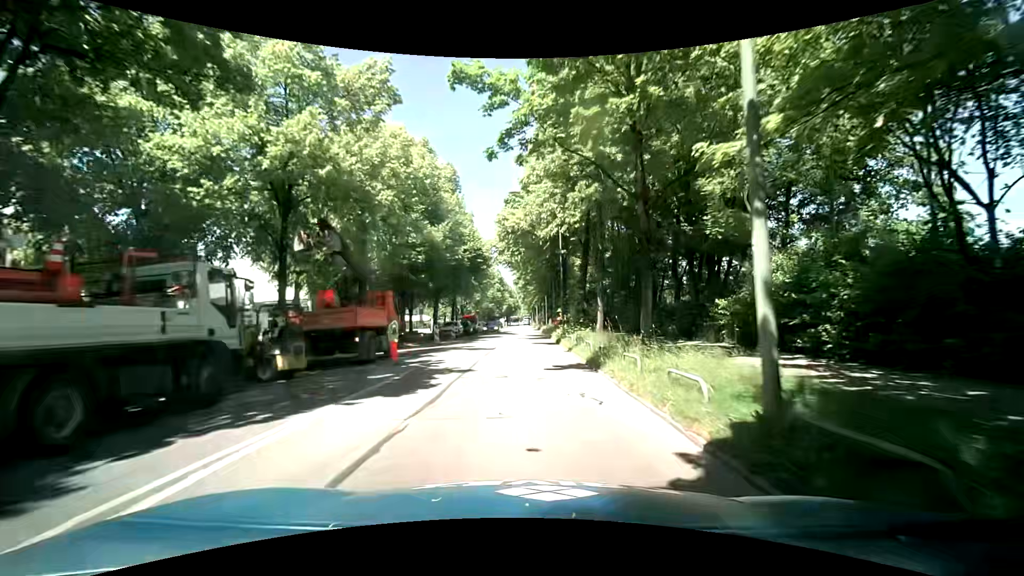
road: secondary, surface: asphalt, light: Day
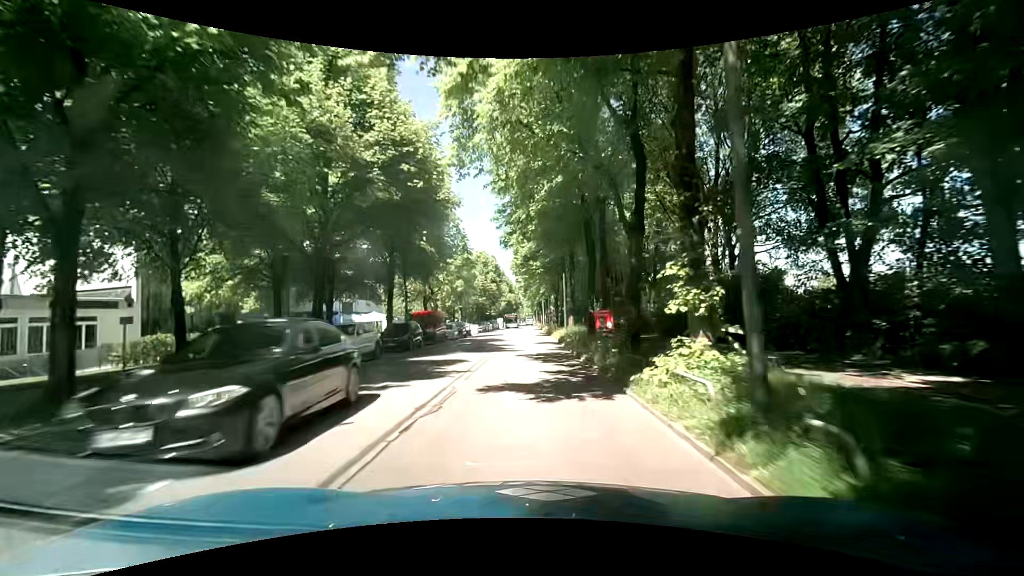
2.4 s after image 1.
(+0.3, +29.3) m; 0°
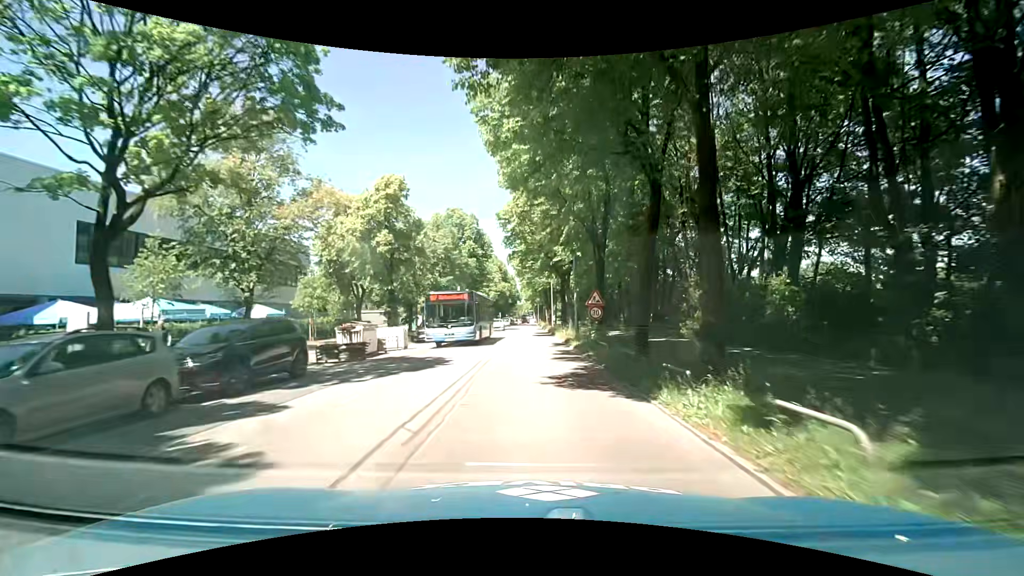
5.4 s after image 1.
(-0.2, +36.3) m; 0°
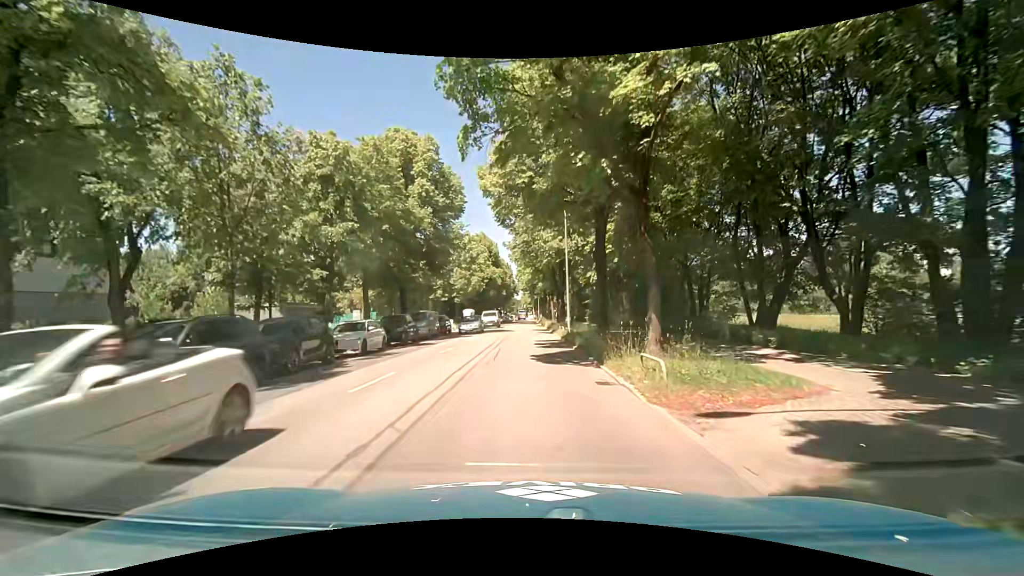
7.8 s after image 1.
(+0.2, +26.0) m; 0°
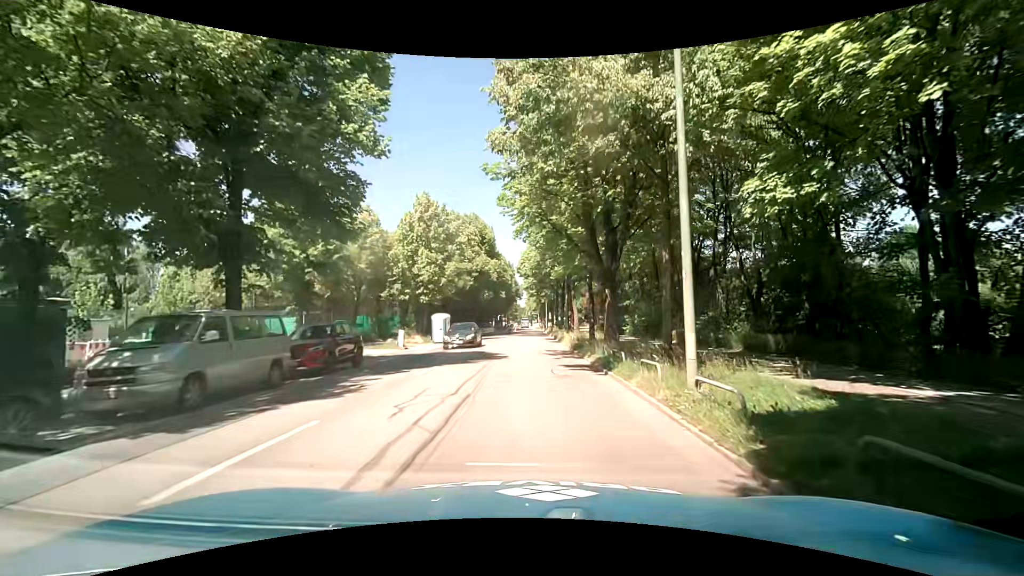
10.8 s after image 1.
(-0.2, +22.9) m; 0°
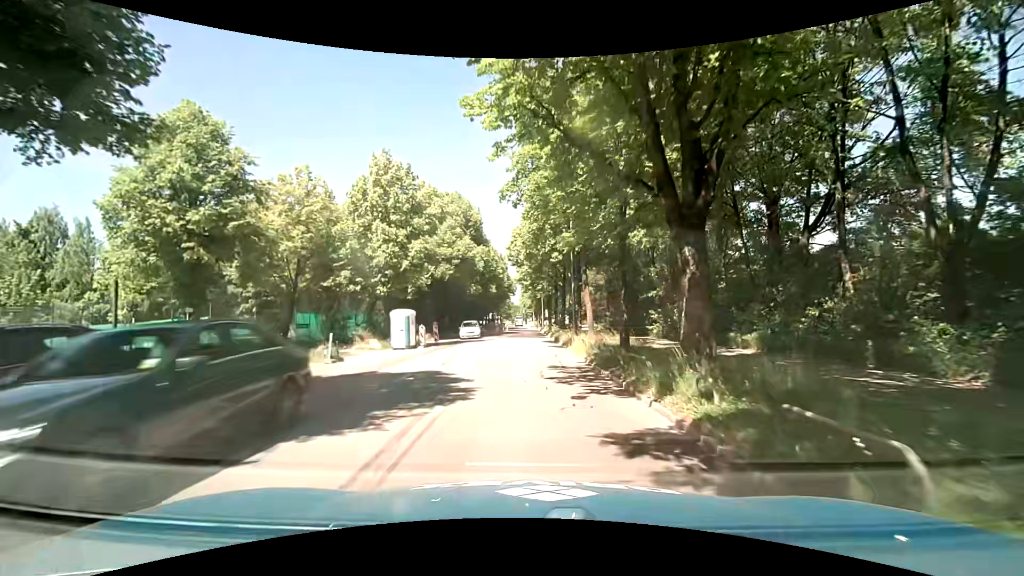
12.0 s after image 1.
(0.0, +10.6) m; 0°
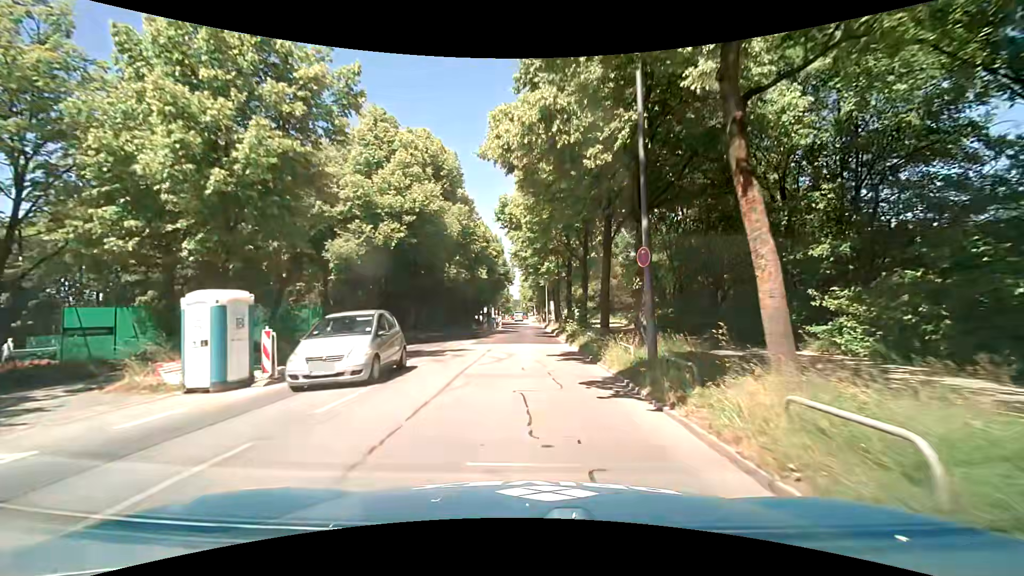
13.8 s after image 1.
(0.0, +17.6) m; 0°
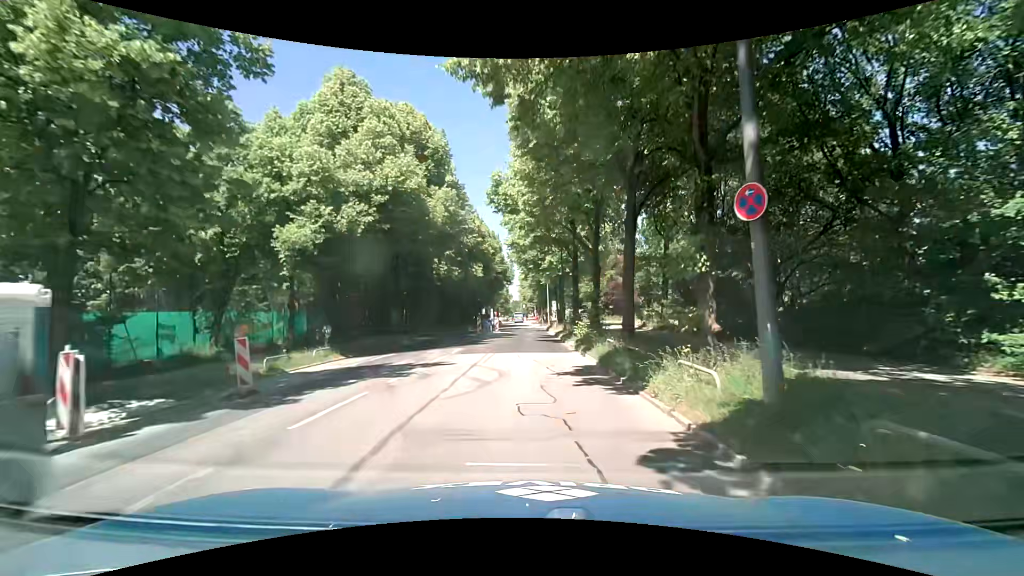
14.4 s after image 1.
(0.0, +5.2) m; +1°
(0, +10) (0, +20) (0, +30) (-1, +40) (-1, +50) (-1, +60) (-1, +70) (-1, +80) (-1, +90) (-1, +100) m
